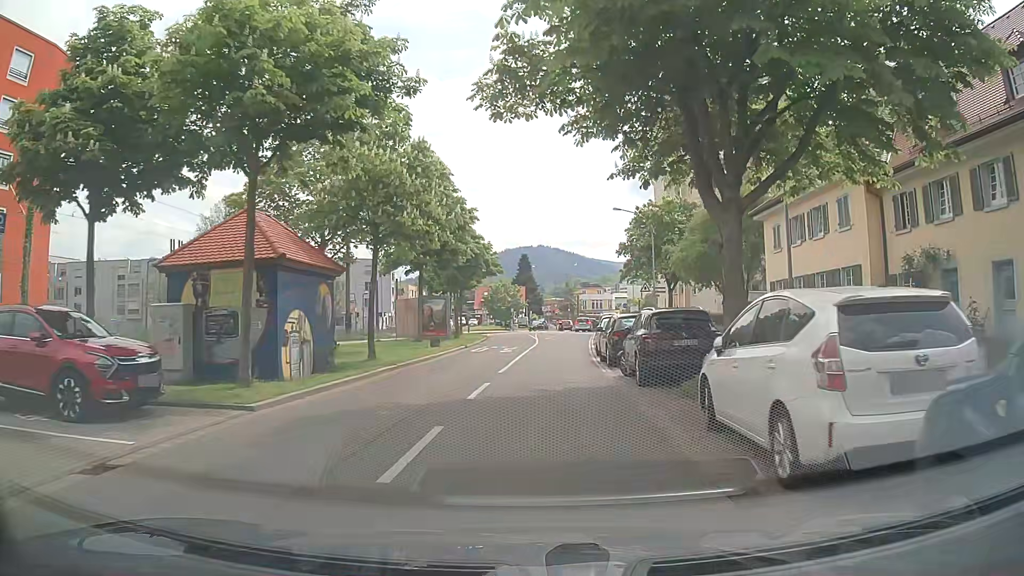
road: residential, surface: asphalt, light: Day
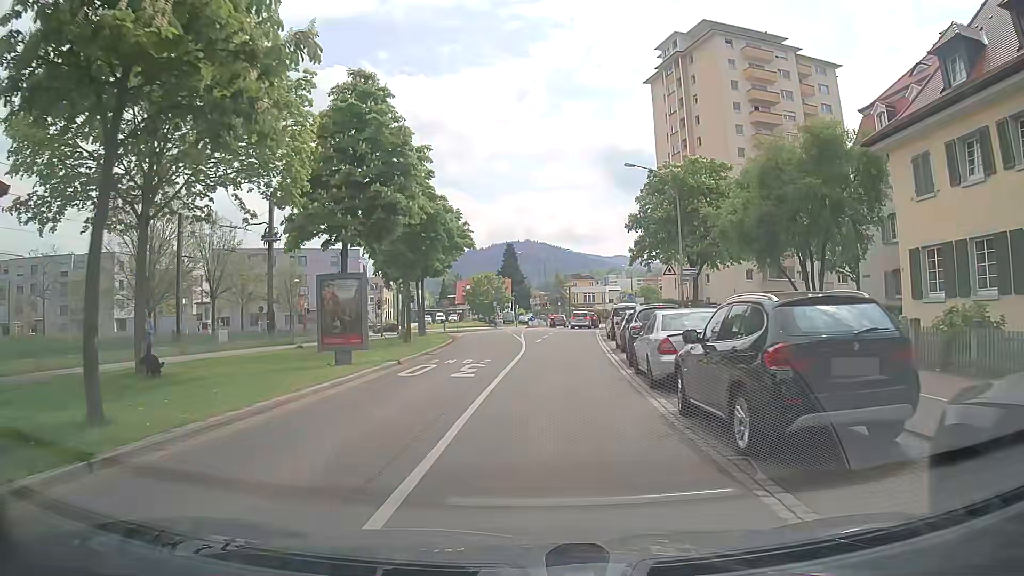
(0.0, +13.8) m; +2°
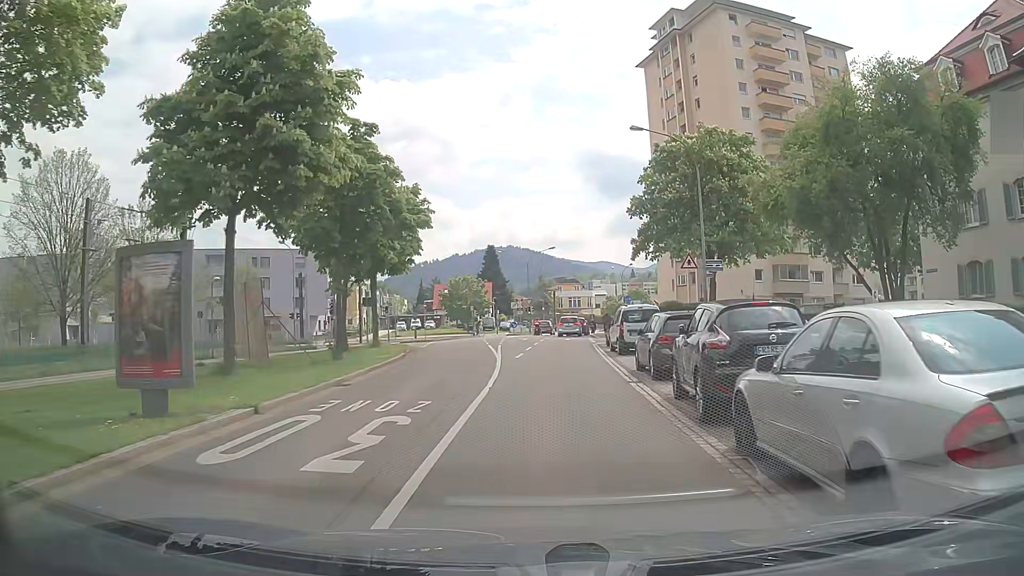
(-0.2, +8.9) m; 0°
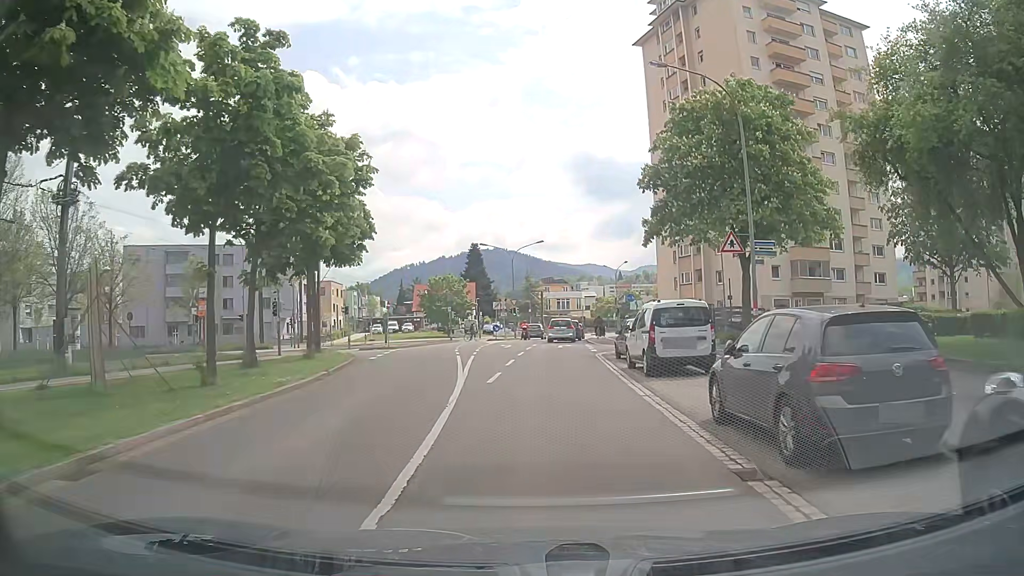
(0.0, +8.6) m; +1°
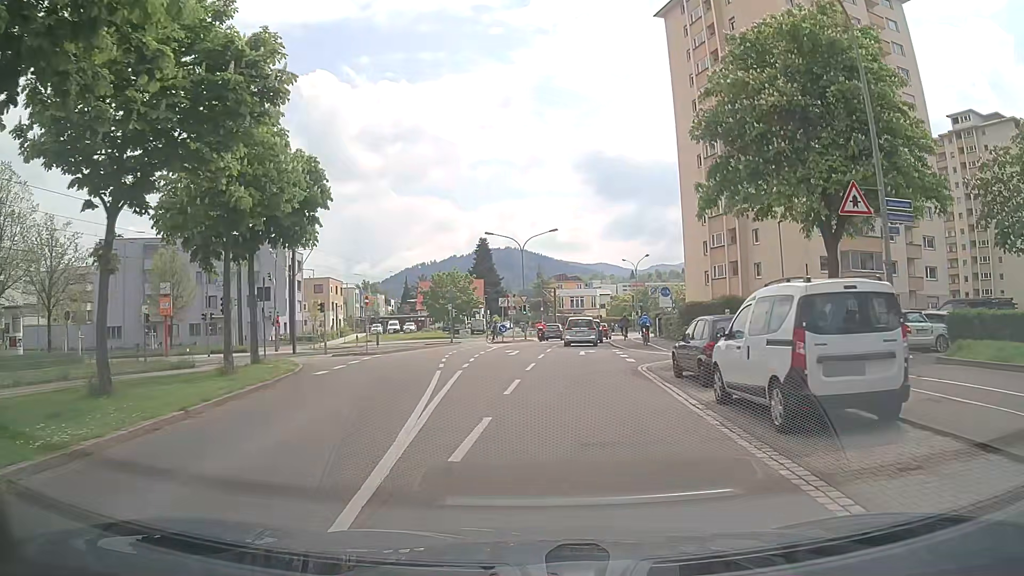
(0.0, +8.3) m; -1°
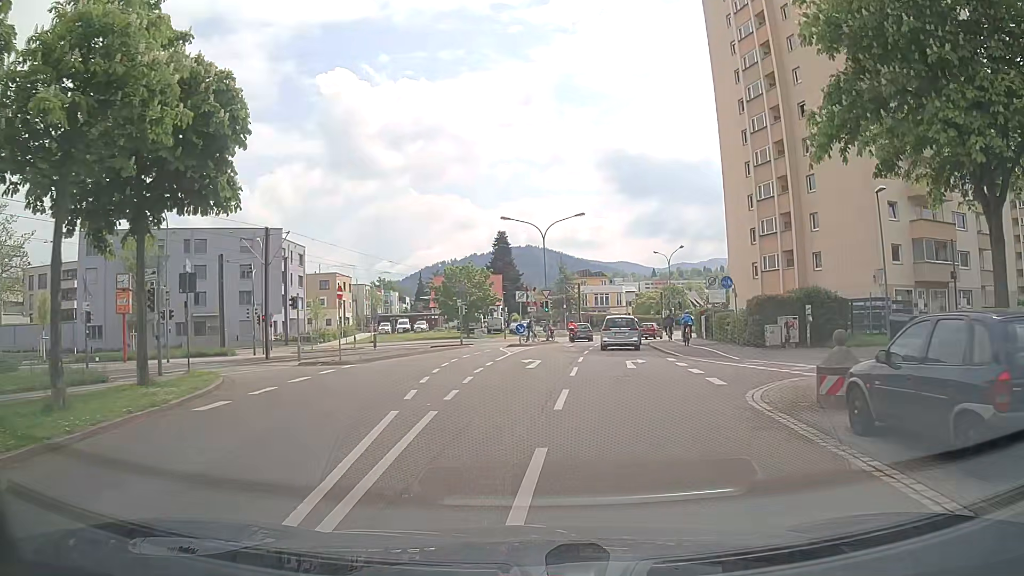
(-0.1, +8.4) m; -1°
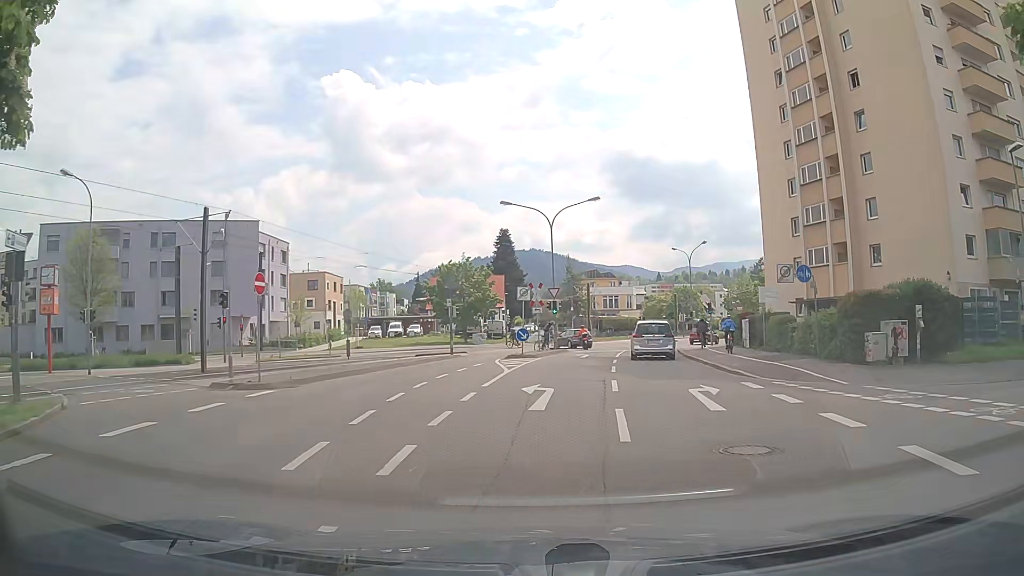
(-0.1, +8.4) m; 0°
